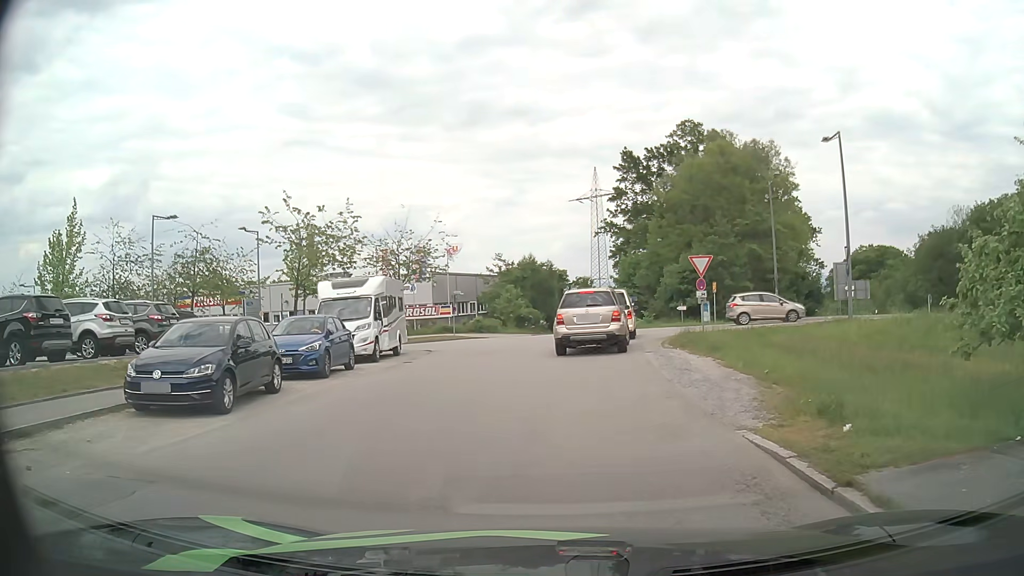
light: Day
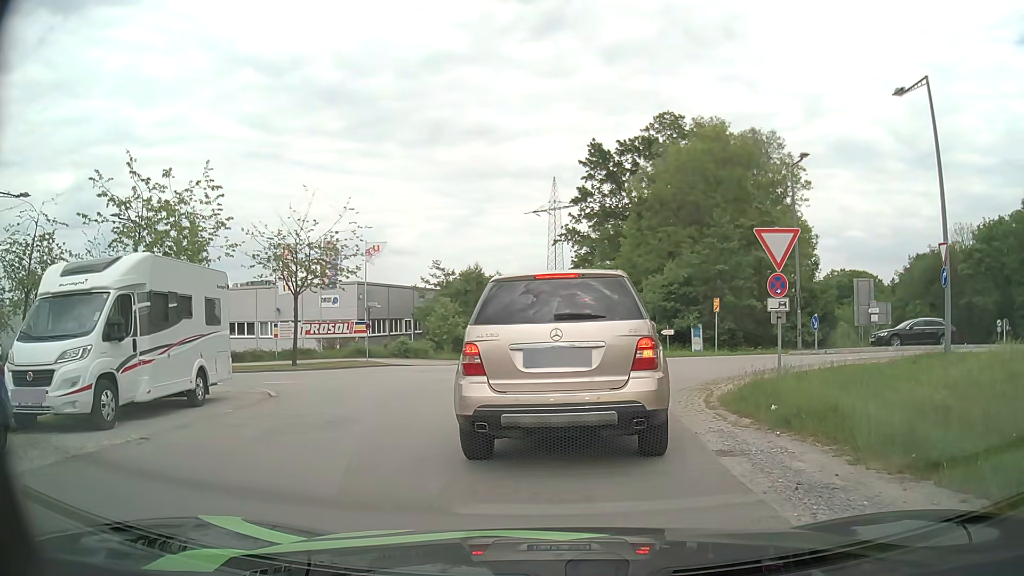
(+0.3, +11.6) m; +4°
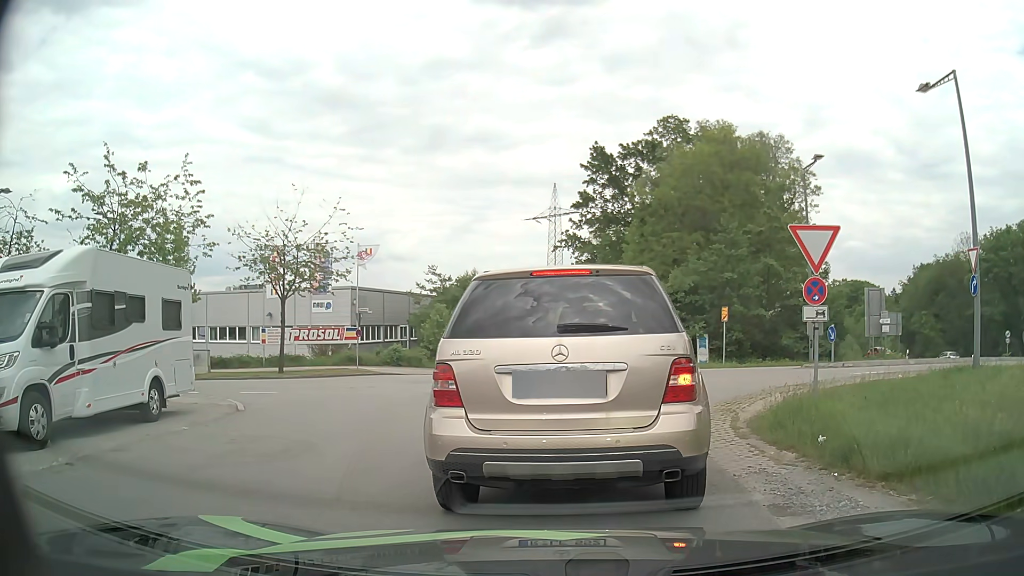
(0.0, +1.6) m; -1°
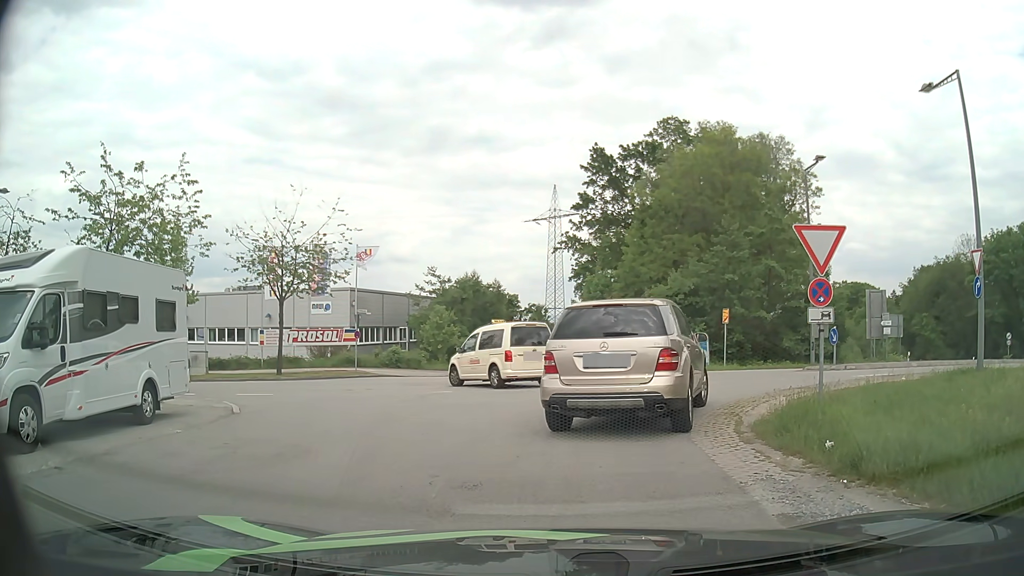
(0.0, +0.2) m; 0°
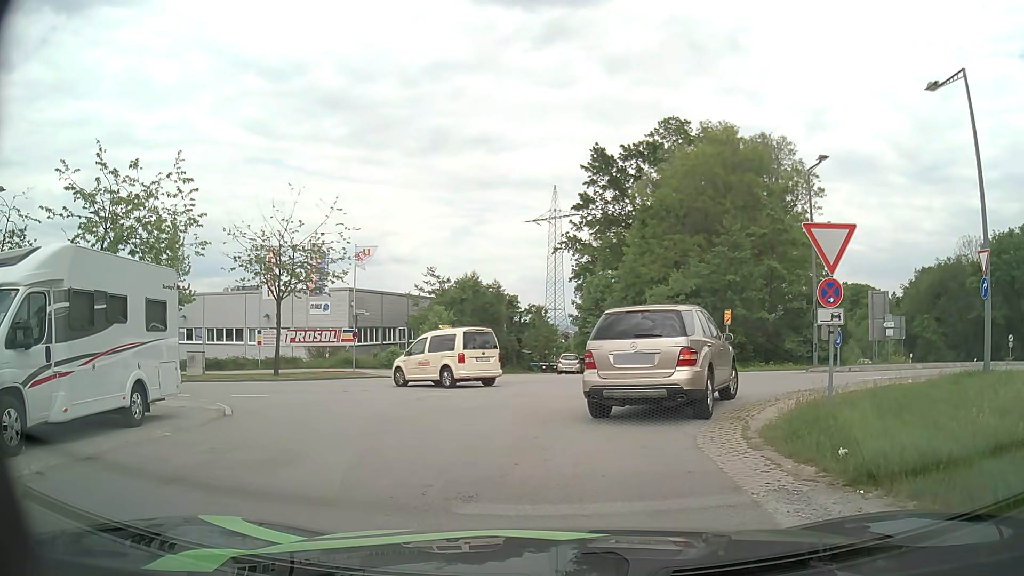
(0.0, +0.4) m; 0°
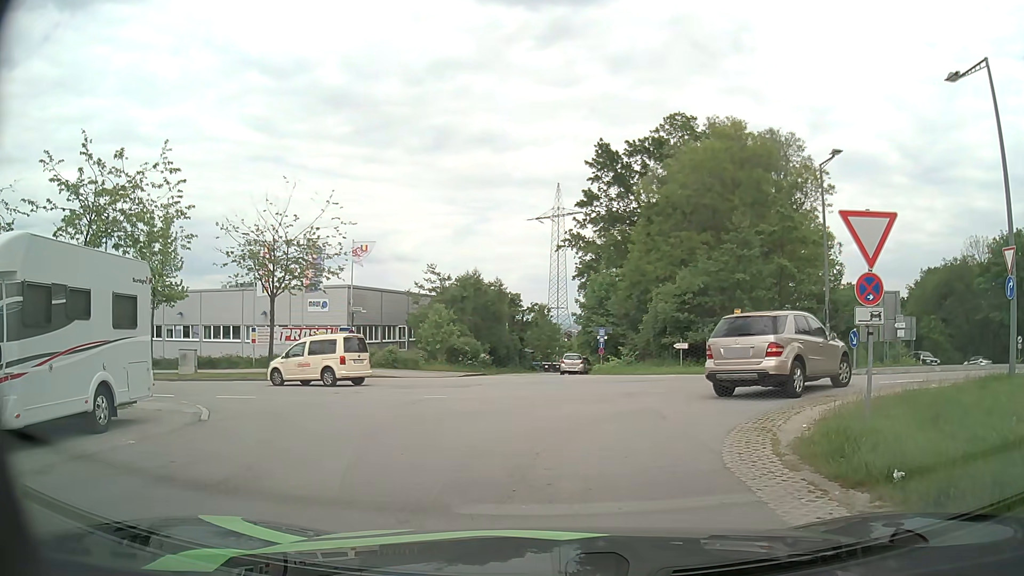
(0.0, +1.2) m; 0°
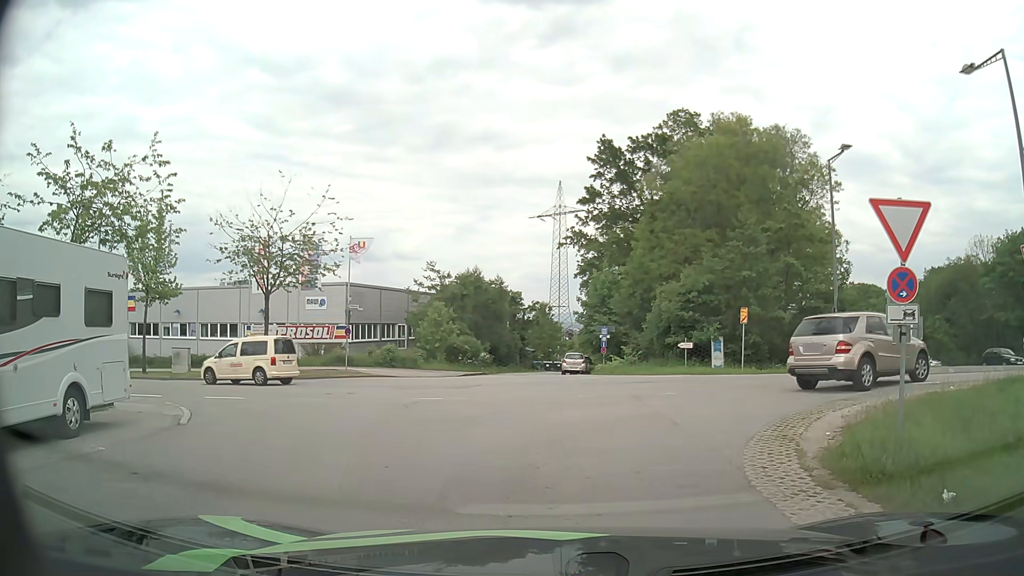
(0.0, +0.9) m; +1°
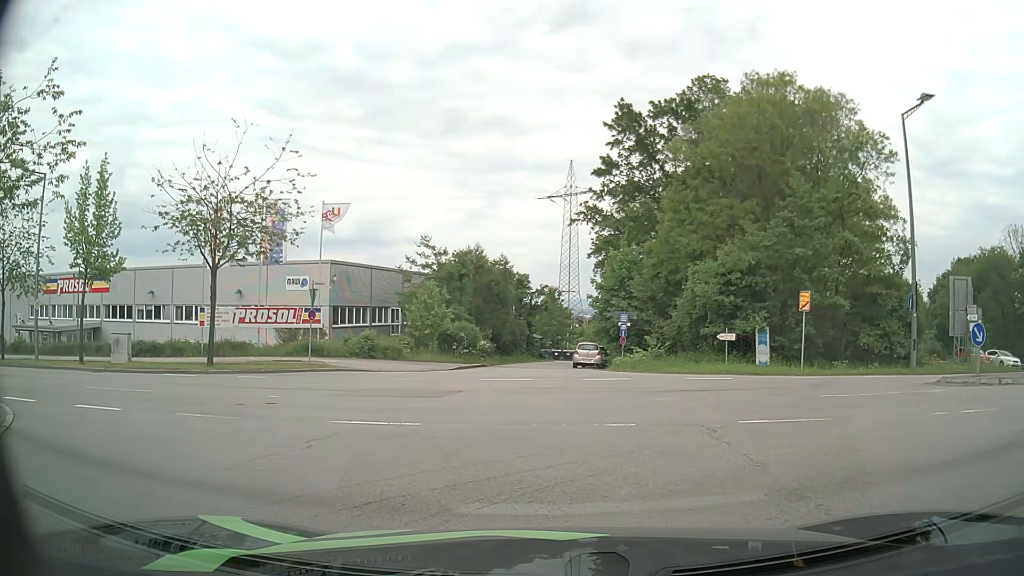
(-0.1, +6.3) m; -1°
(-1, +10) (-6, +18) (-16, +21) (-25, +23) (-35, +25) (-45, +26) (-55, +28) (-65, +30) (-74, +33) (-84, +35) m
